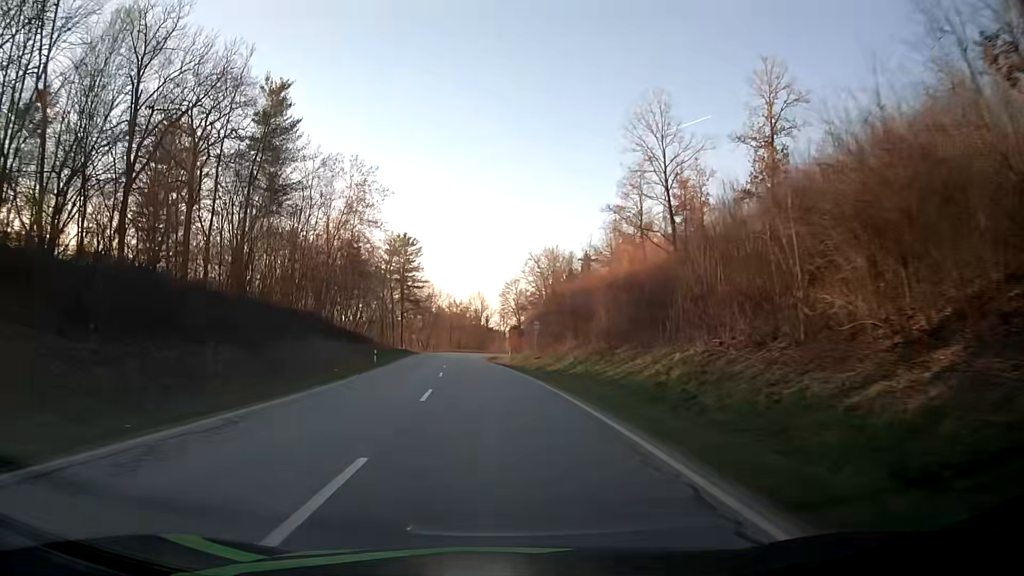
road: secondary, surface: asphalt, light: Day
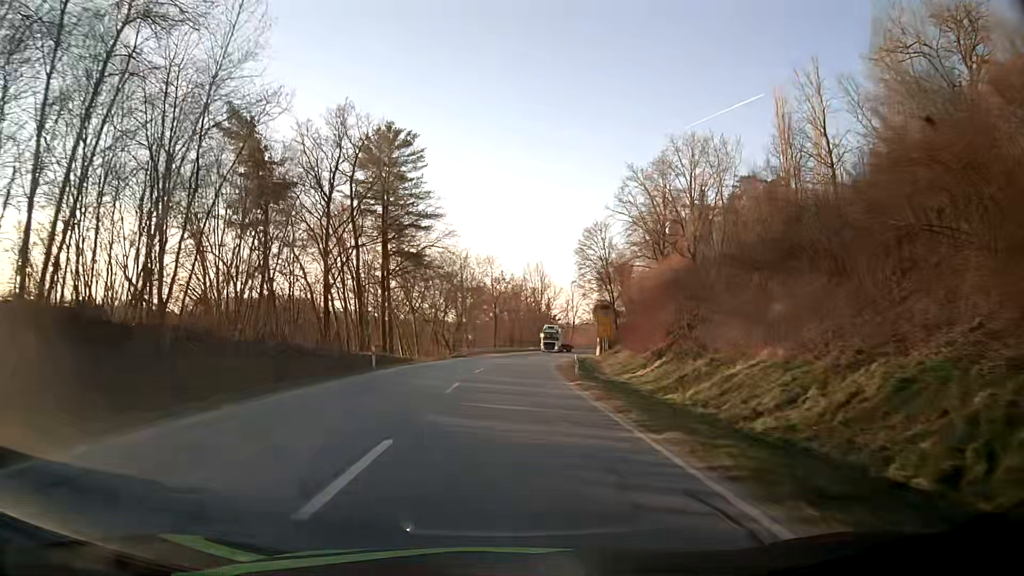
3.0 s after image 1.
(-4.0, +59.3) m; -5°
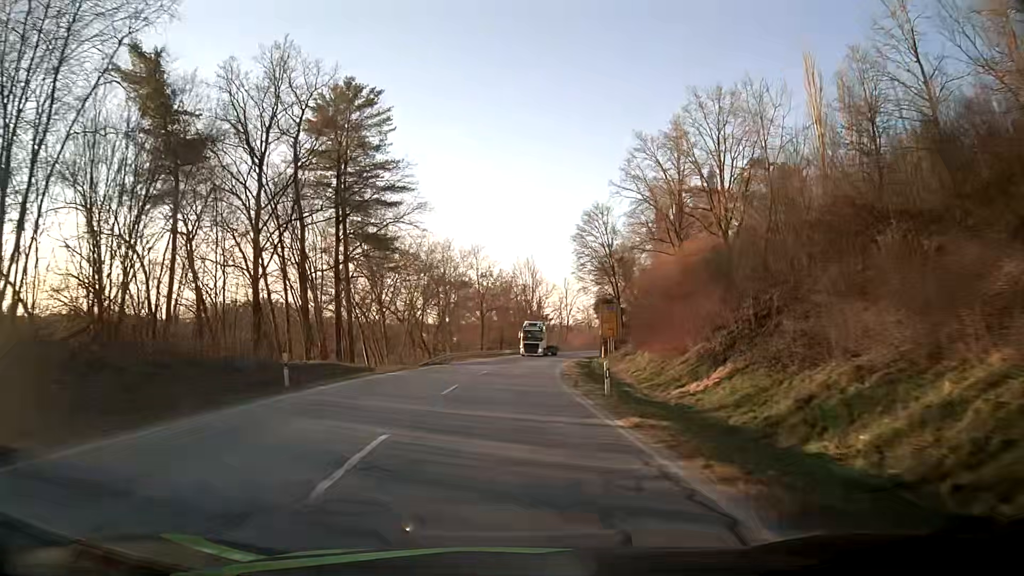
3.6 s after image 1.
(0.0, +11.4) m; 0°
(0, +10) (+1, +20) (+1, +30) (+2, +40) (+3, +50) (+4, +60) (+6, +70) (+8, +80) (+10, +89) (+12, +99) m
